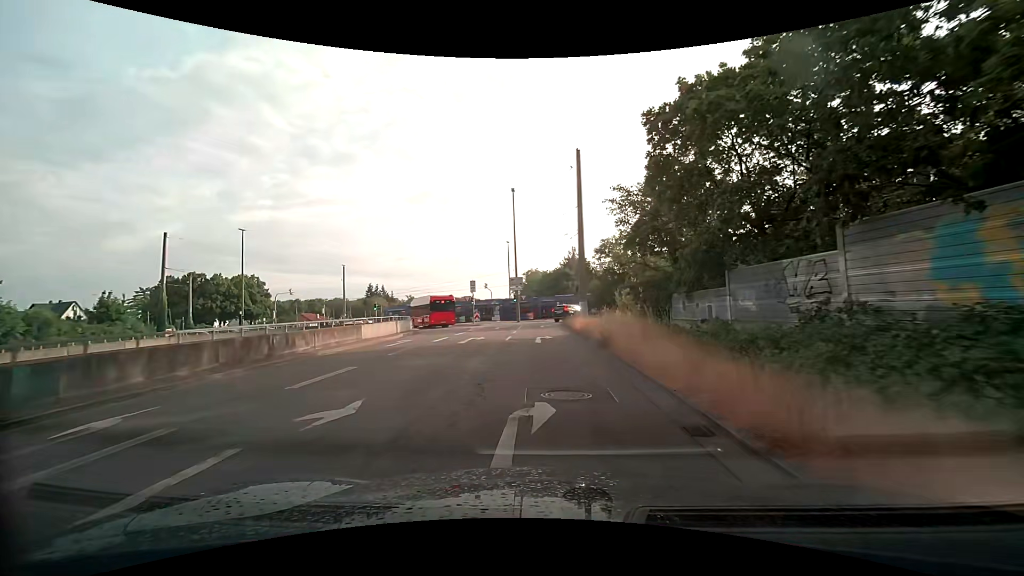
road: trunk_link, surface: asphalt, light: Day
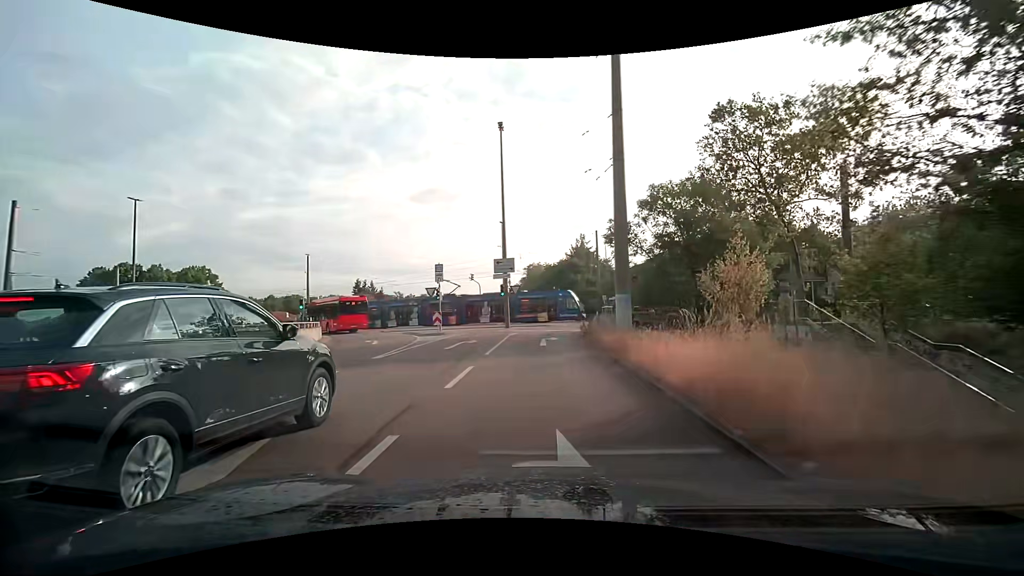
(+0.2, +18.6) m; +1°
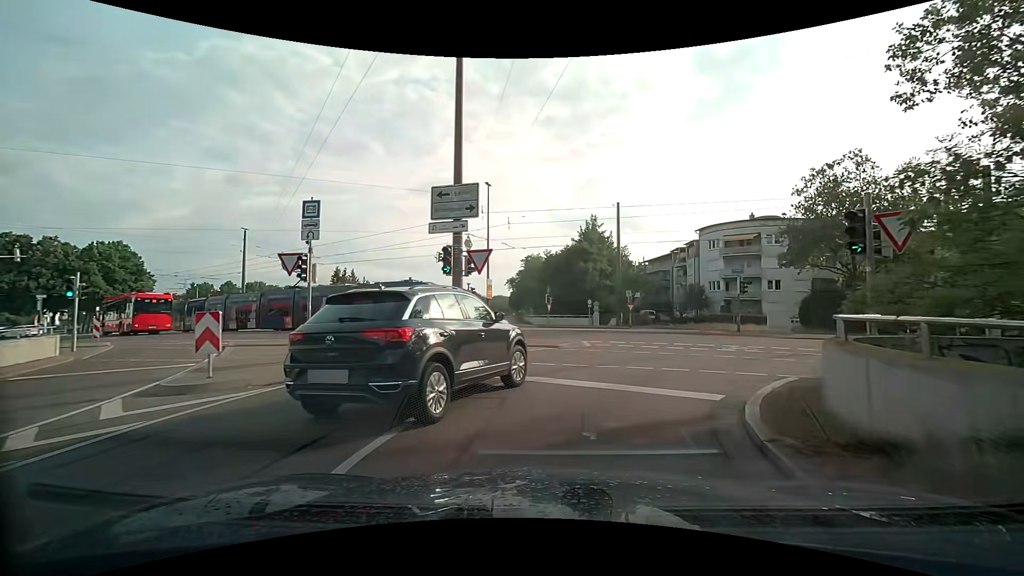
(-0.3, +19.7) m; -1°
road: tertiary_link
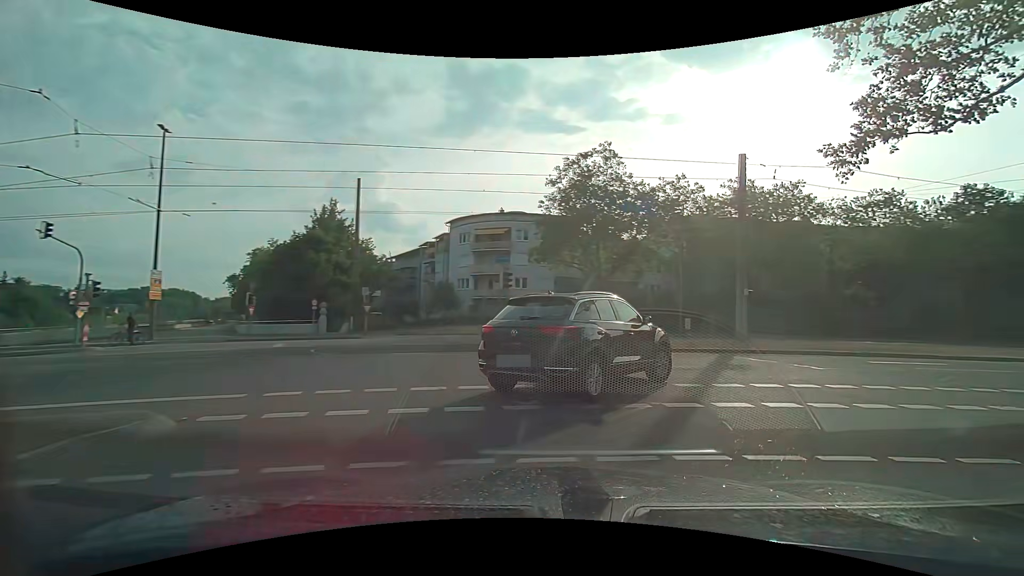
(+1.5, +10.0) m; +25°
(+3, +9) (+11, +15) (+20, +18) (+30, +20) (+40, +21) (+50, +23) (+60, +25) (+70, +26) (+79, +28) (+89, +30) m
